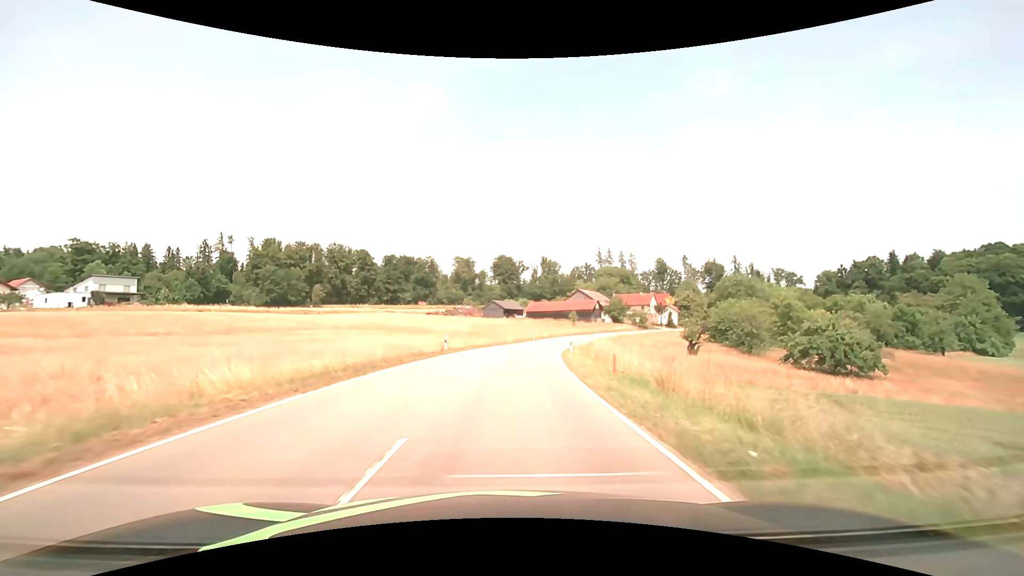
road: tertiary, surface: asphalt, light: Day
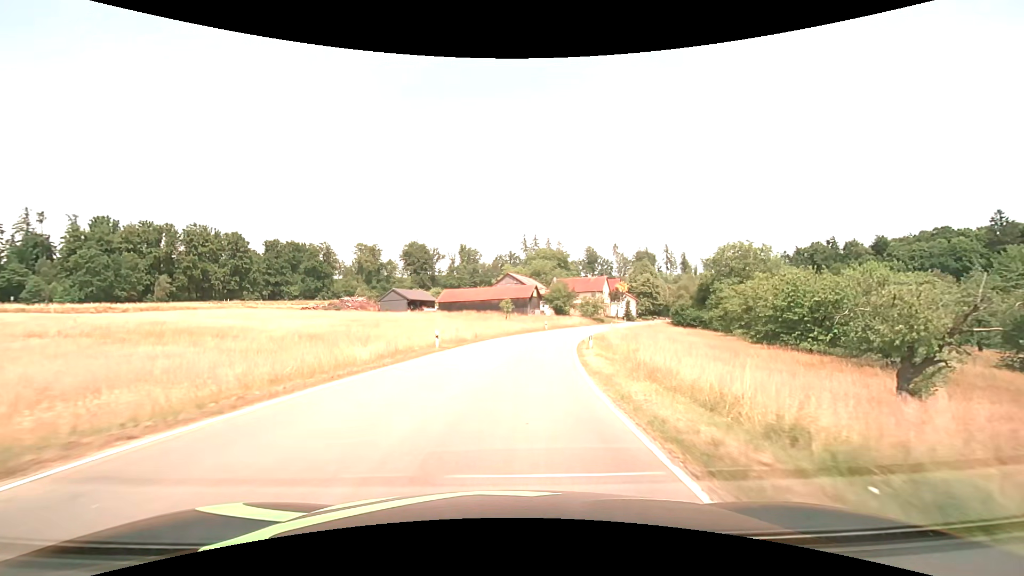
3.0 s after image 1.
(+2.6, +39.6) m; +9°
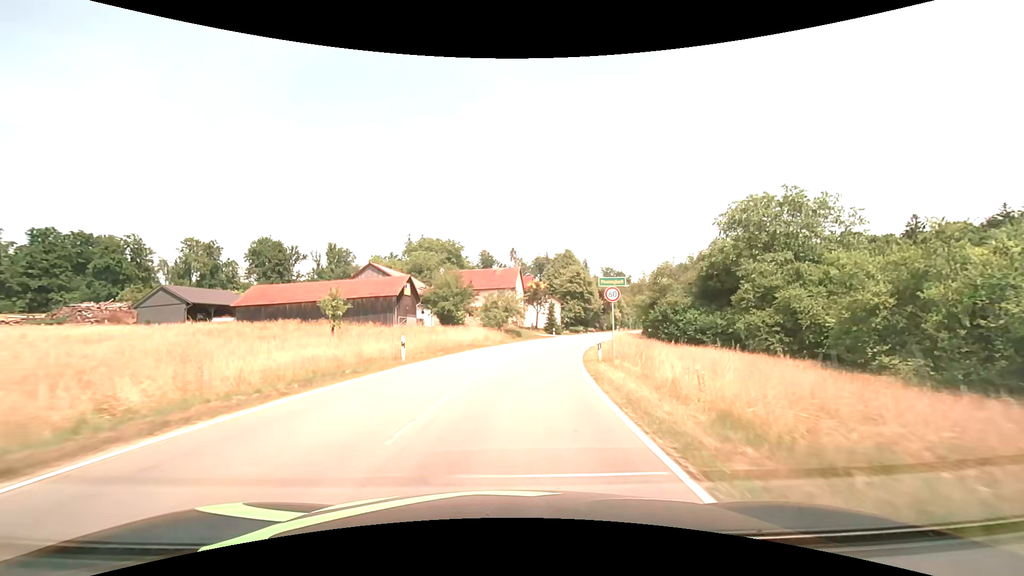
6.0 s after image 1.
(+4.2, +40.4) m; +13°
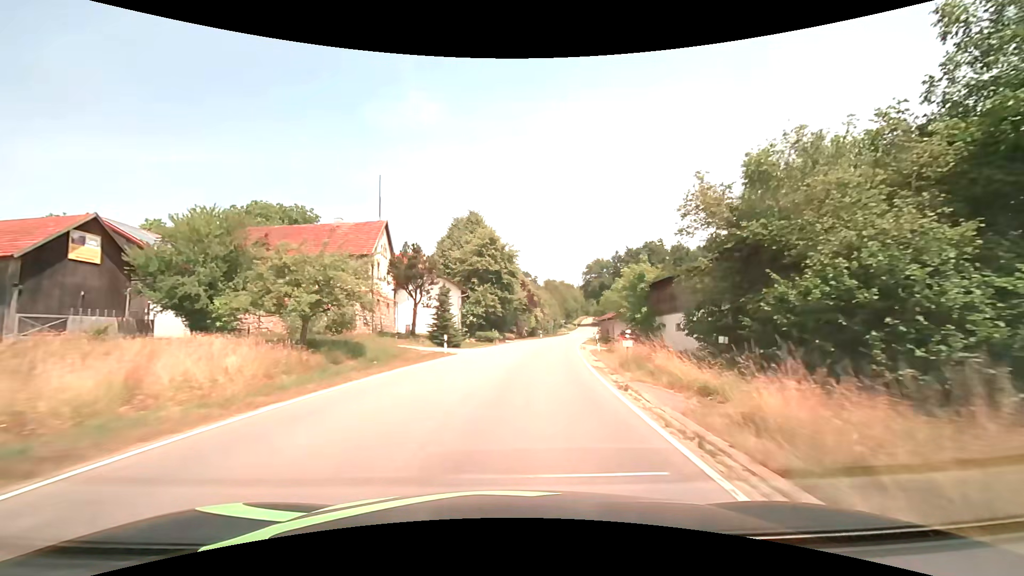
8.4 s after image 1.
(+3.3, +34.3) m; +11°
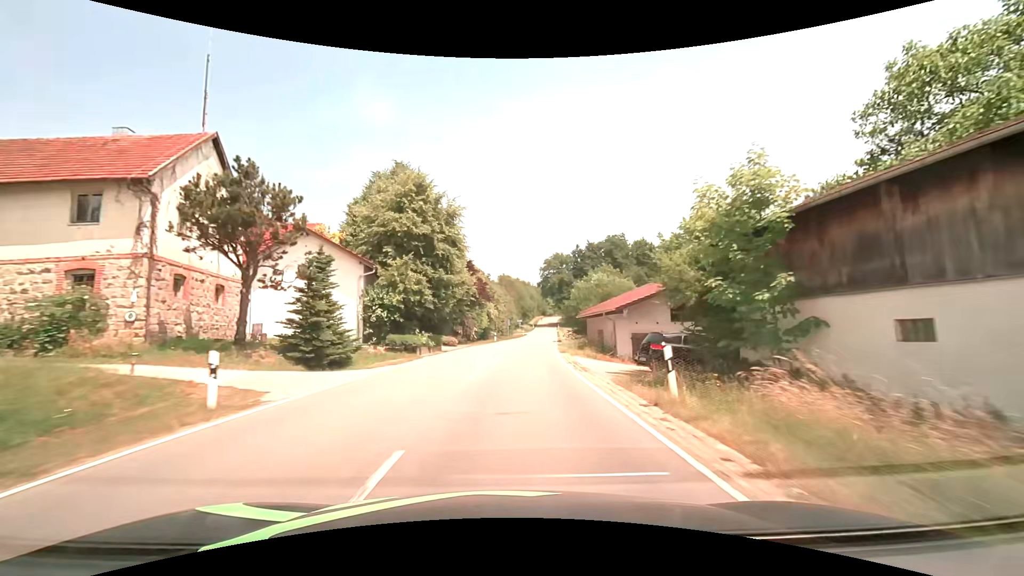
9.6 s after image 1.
(+0.9, +17.6) m; +6°
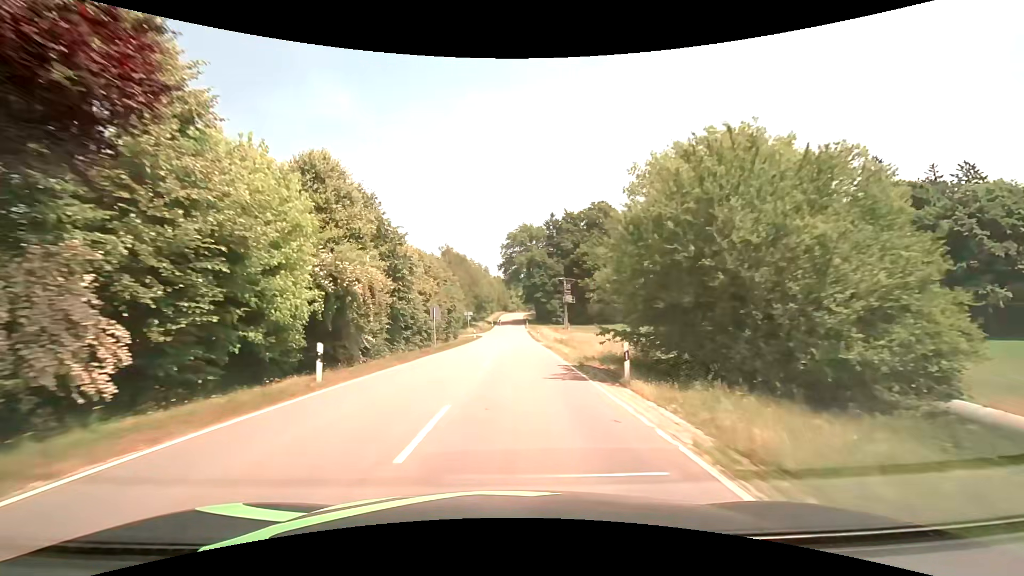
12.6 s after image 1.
(+2.4, +44.8) m; +4°
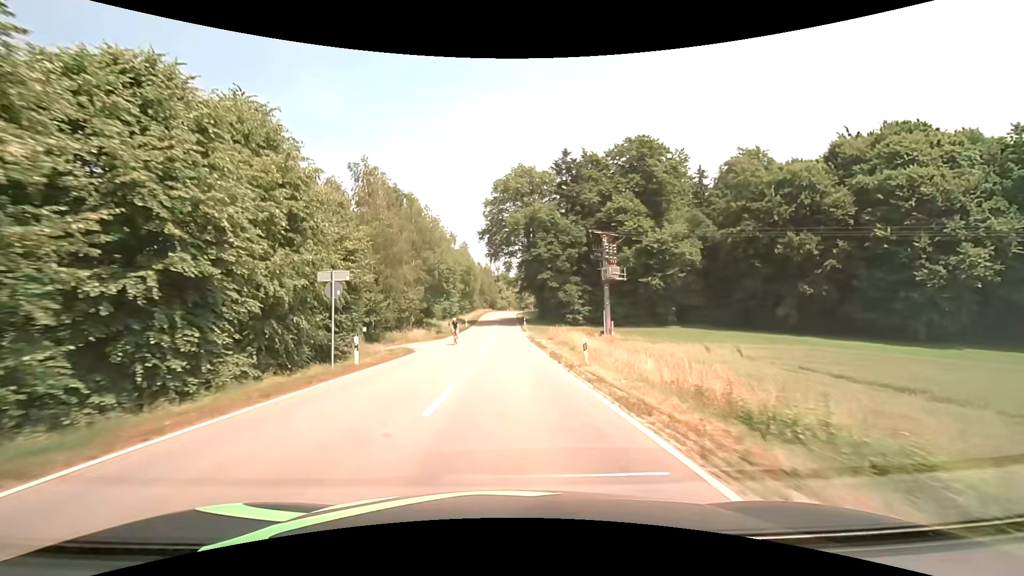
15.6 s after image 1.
(+1.0, +45.5) m; +1°
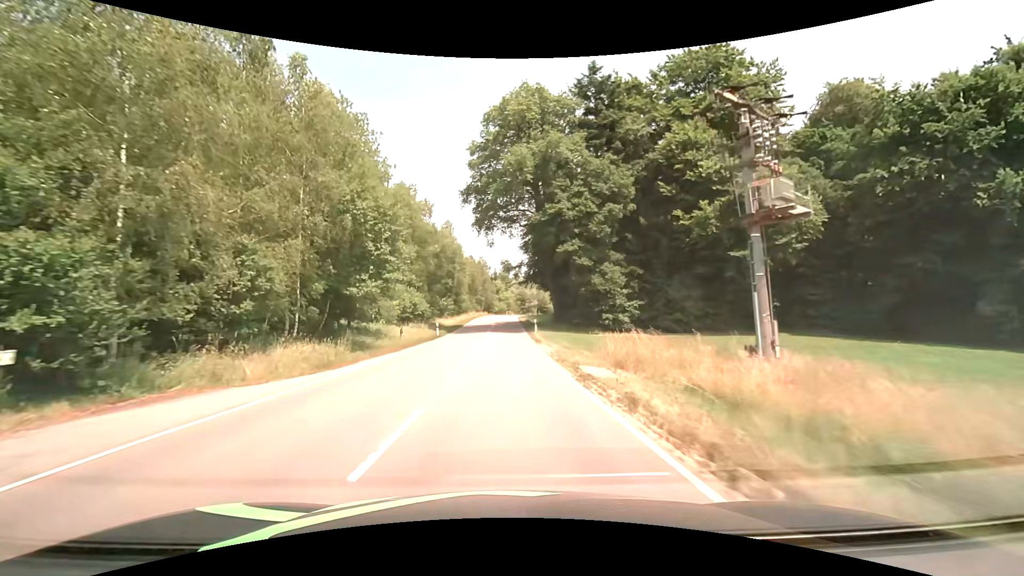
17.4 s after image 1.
(0.0, +27.3) m; 0°
(0, +10) (0, +20) (0, +30) (0, +40) (0, +50) (0, +60) (0, +70) (0, +80) (0, +90) (+1, +100) m
